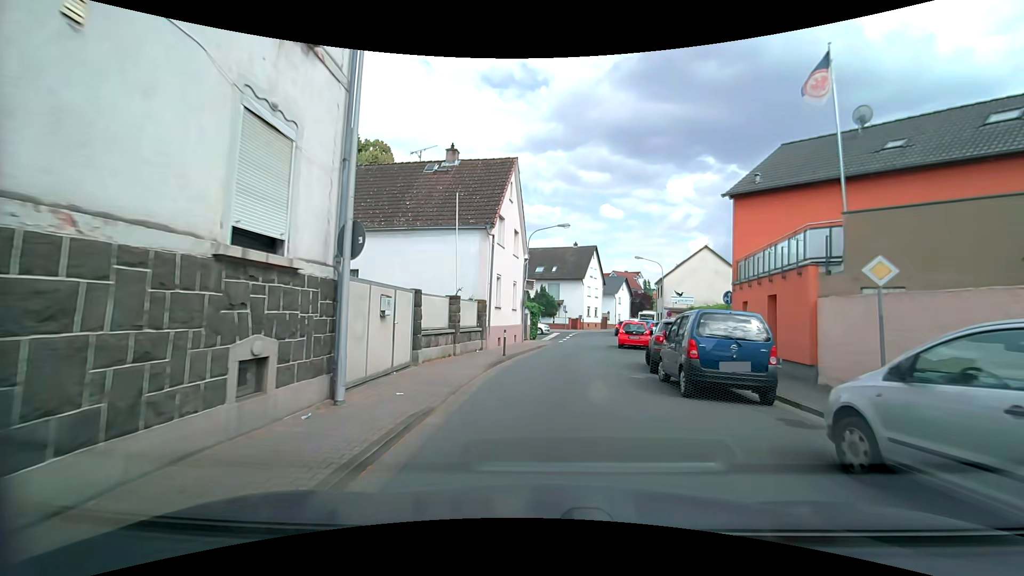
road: tertiary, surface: asphalt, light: Day
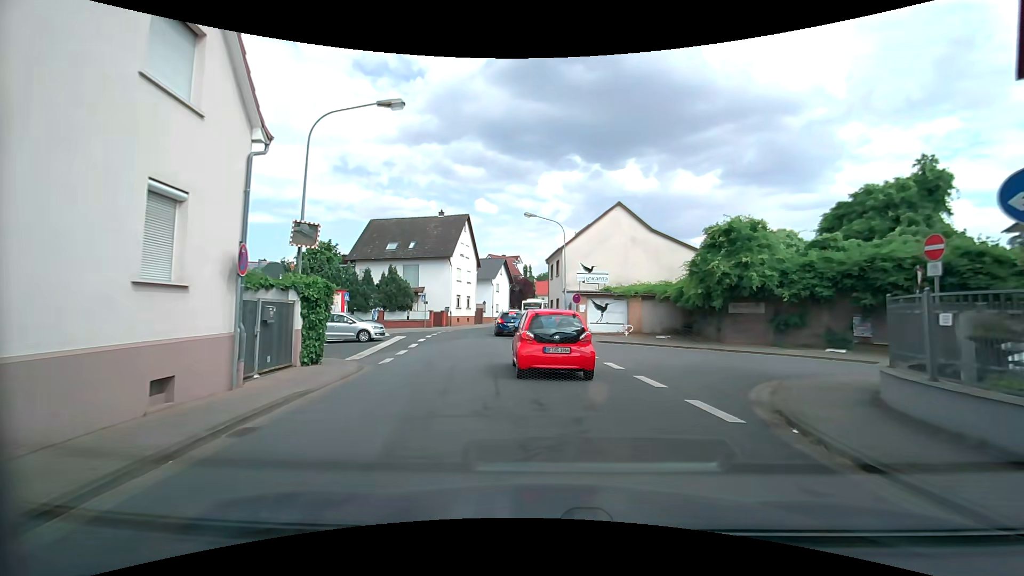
(+2.1, +17.9) m; +15°
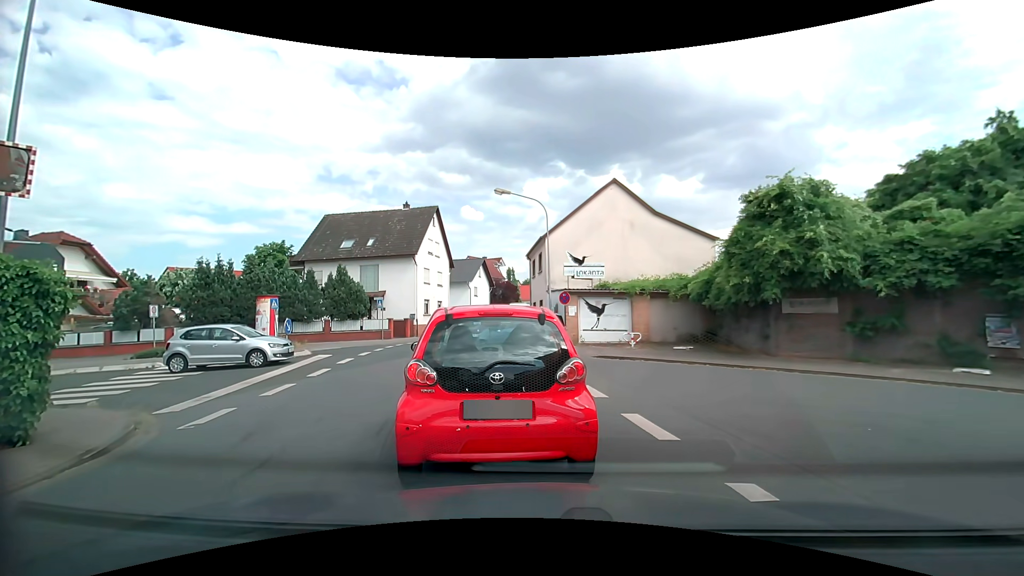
(+0.4, +6.9) m; +1°
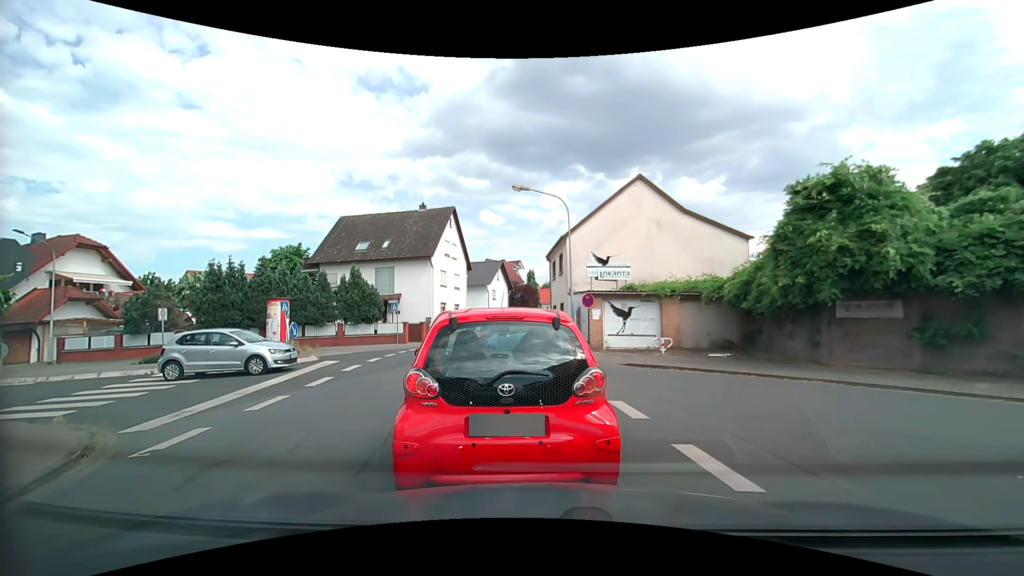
(0.0, +1.4) m; 0°
(-1, +10) (-3, +20) (-11, +24) (-21, +24) (-31, +24) (-41, +24) (-51, +24) (-61, +25) (-71, +28) (-80, +31) m
